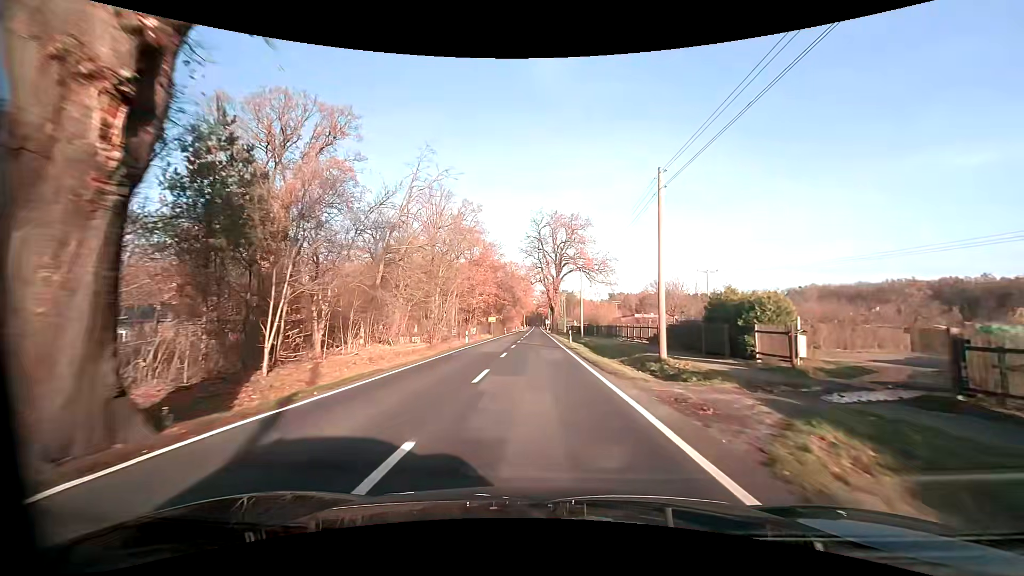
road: primary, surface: asphalt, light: Day
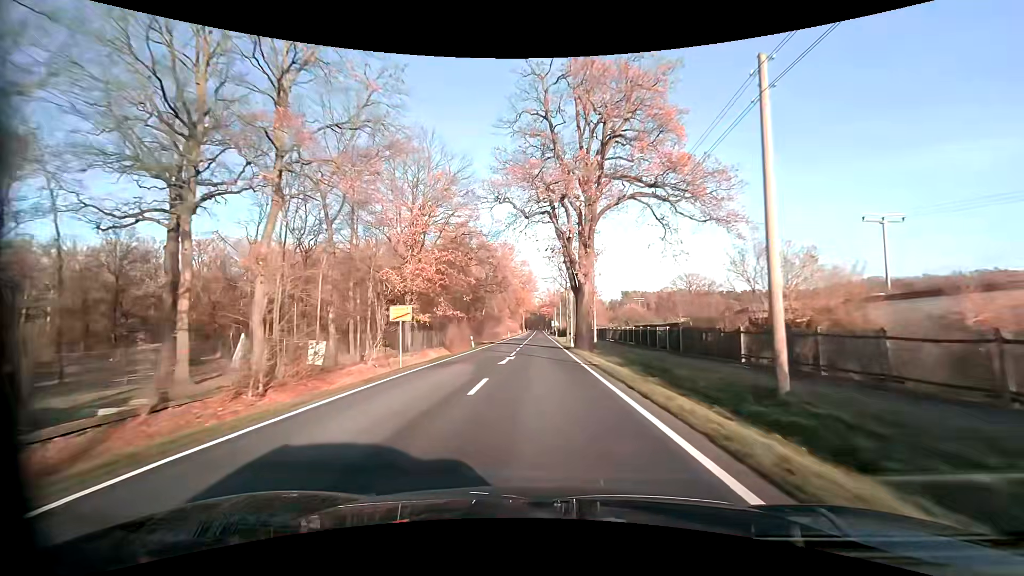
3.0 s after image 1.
(-0.3, +47.2) m; 0°
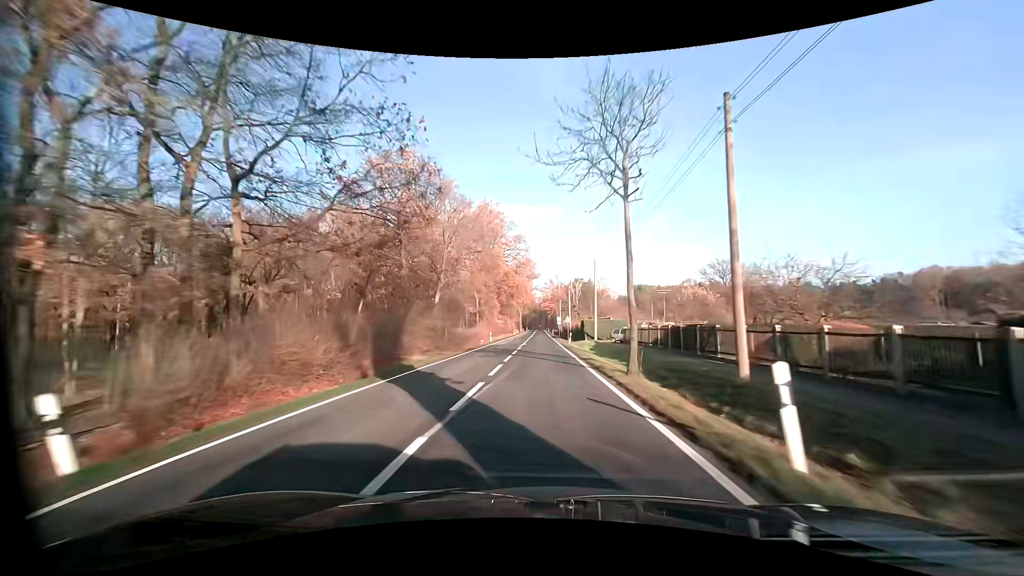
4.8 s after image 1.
(+0.1, +35.7) m; +1°
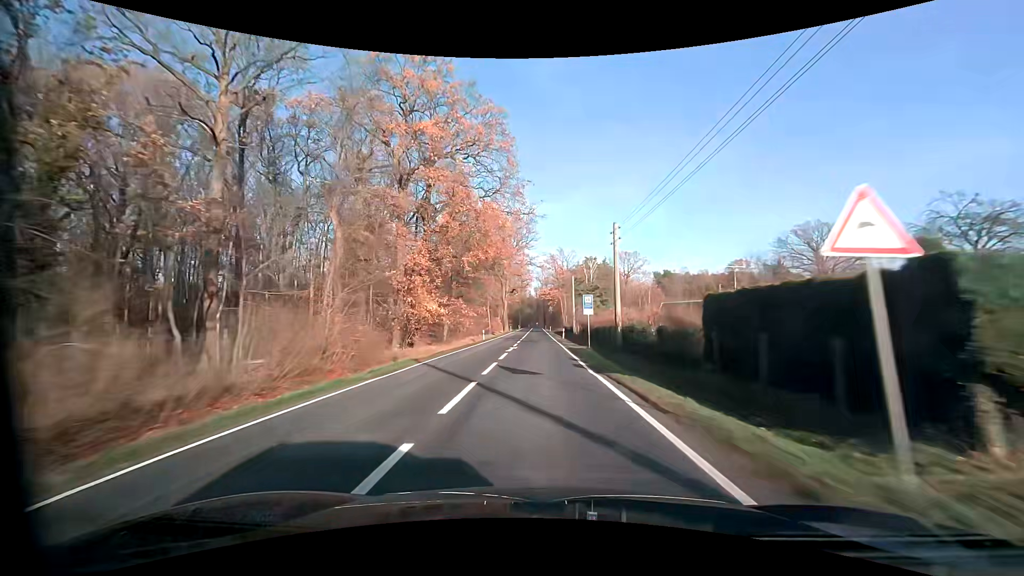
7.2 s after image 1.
(-0.6, +55.4) m; -1°
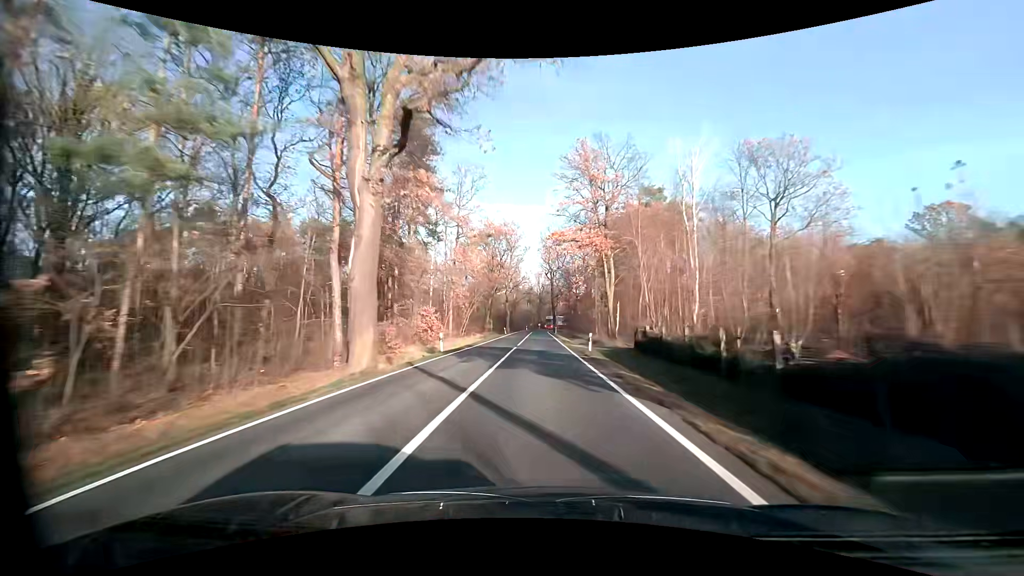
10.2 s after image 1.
(-0.2, +74.6) m; 0°
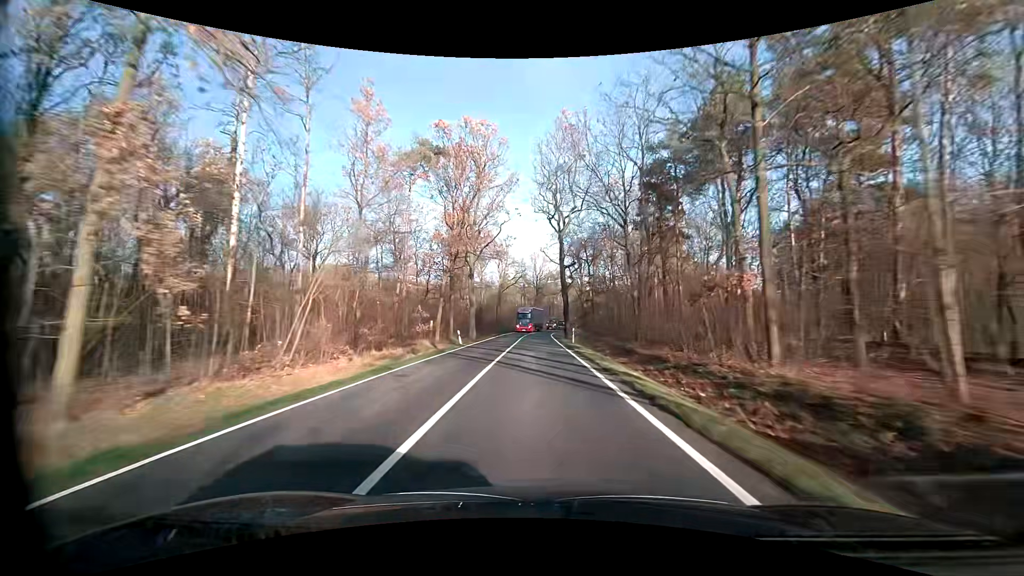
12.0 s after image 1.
(+0.2, +44.7) m; 0°
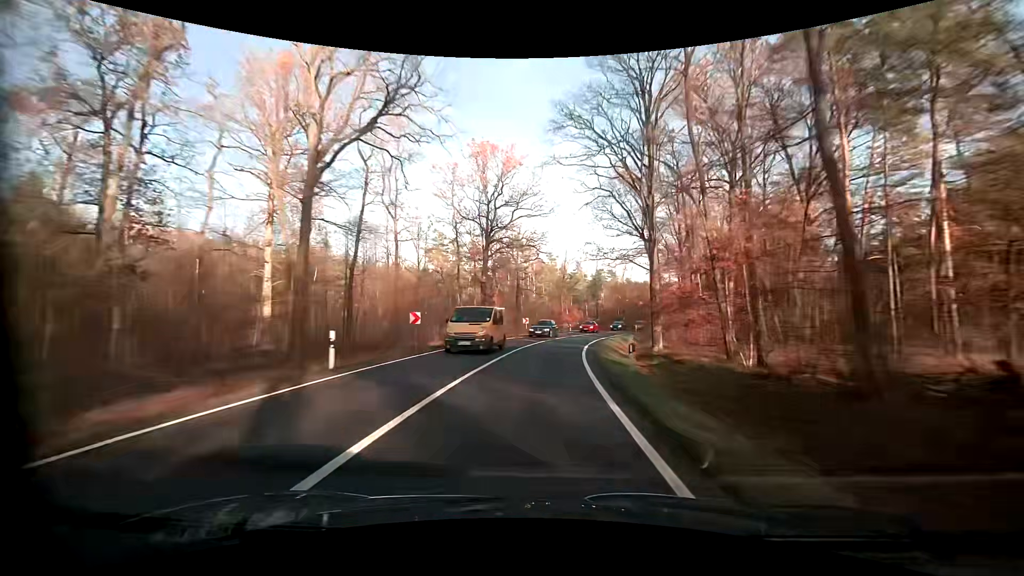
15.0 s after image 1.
(+1.1, +73.0) m; +4°
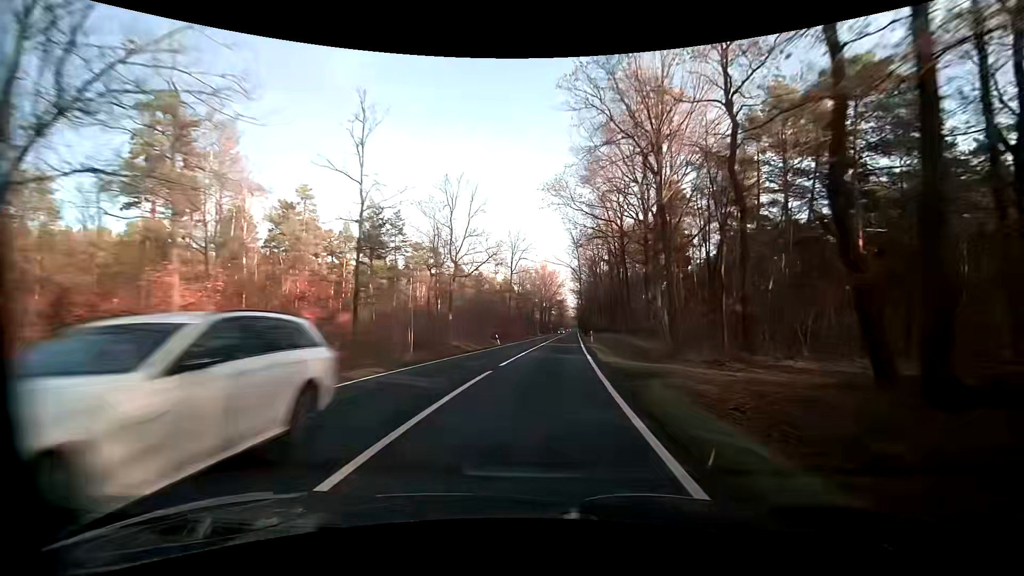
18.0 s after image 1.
(+11.9, +68.7) m; +19°
(0, +10) (+1, +20) (+1, +30) (+2, +40) (+3, +50) (+4, +60) (+4, +70) (+5, +80) (+6, +90) (+6, +100) m
